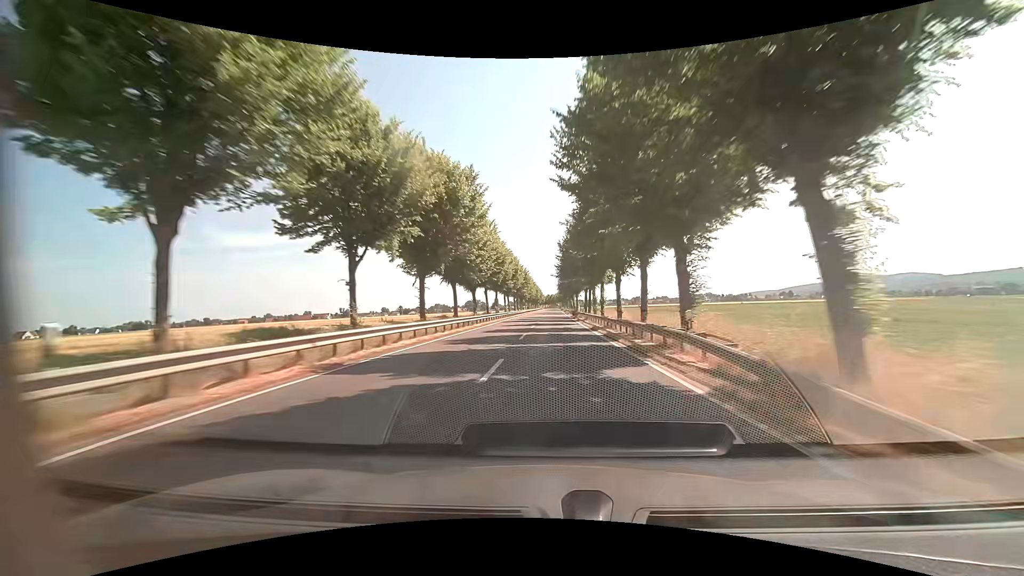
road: primary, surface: asphalt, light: Day
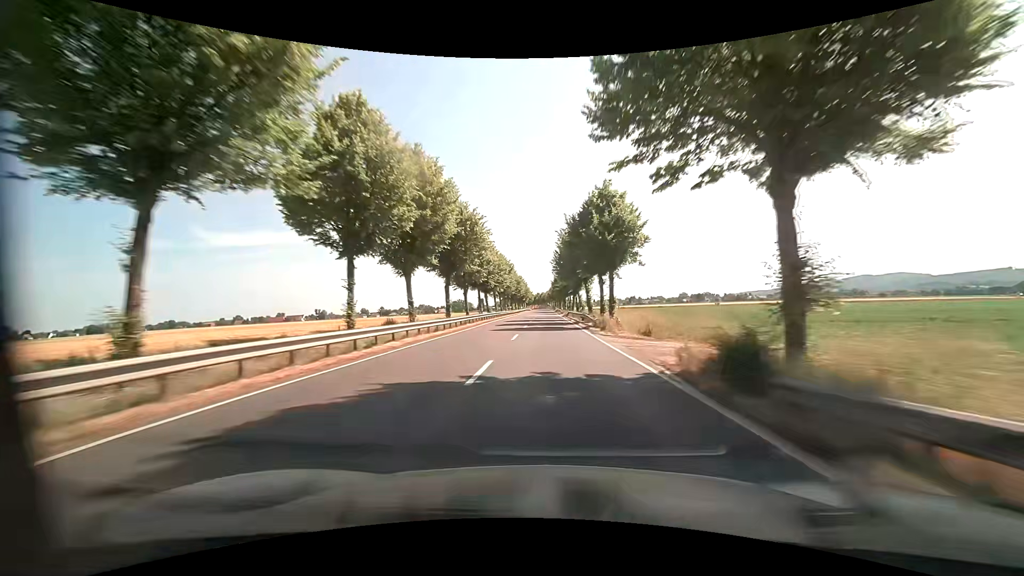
(+0.7, +60.2) m; +1°
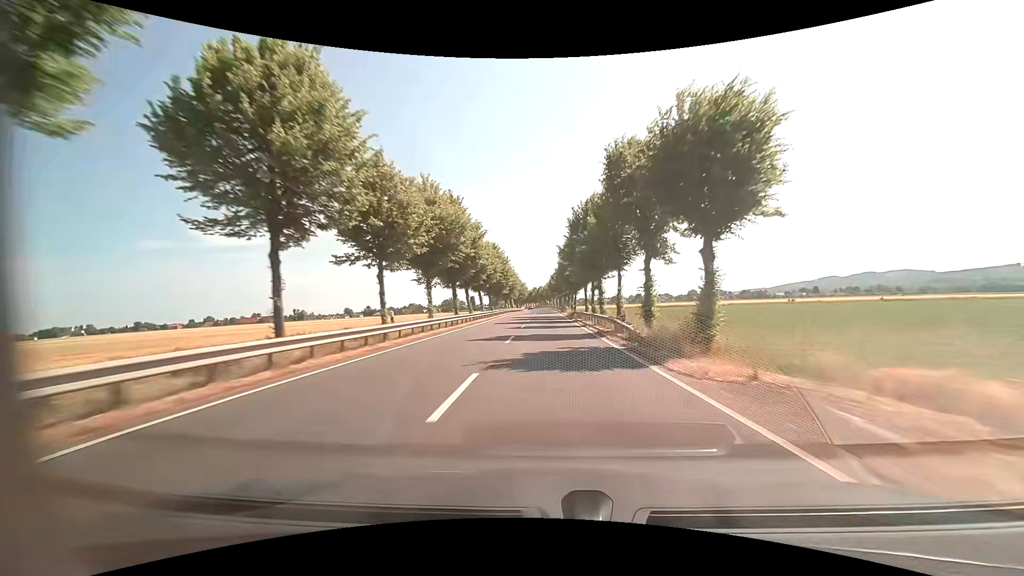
(-0.4, +75.0) m; 0°
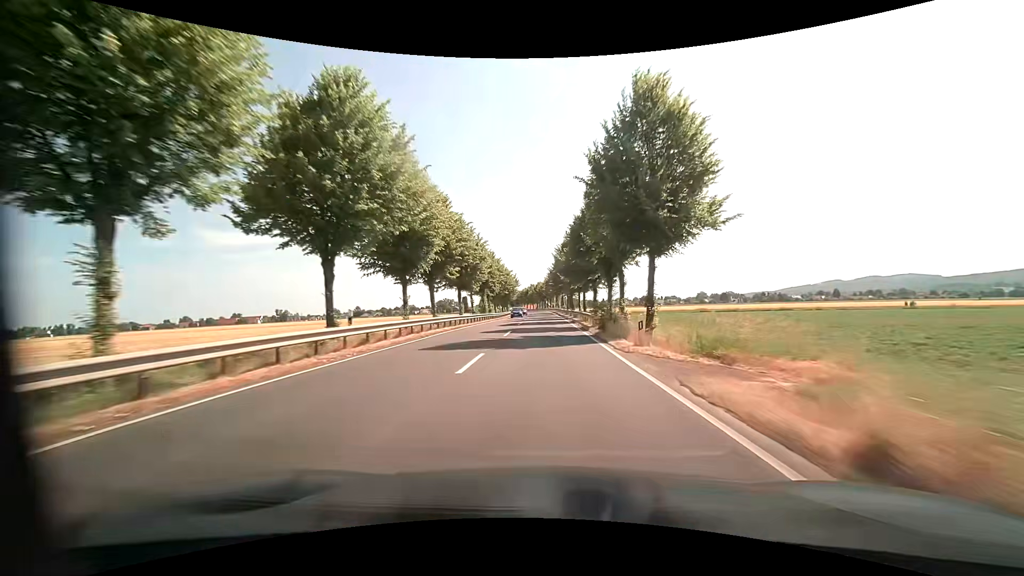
(0.0, +55.1) m; 0°
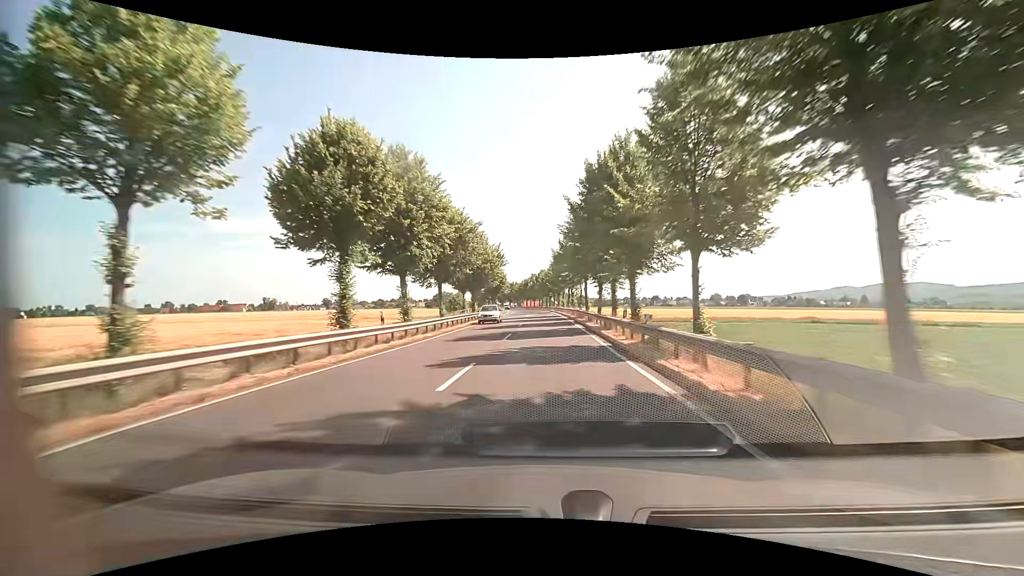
(-0.5, +49.2) m; -1°
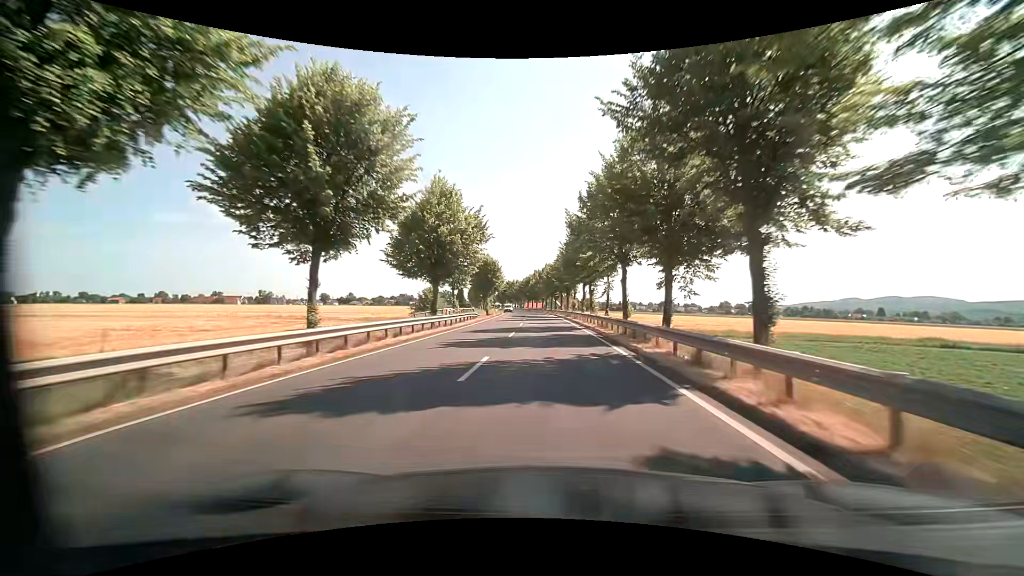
(-0.2, +22.9) m; 0°
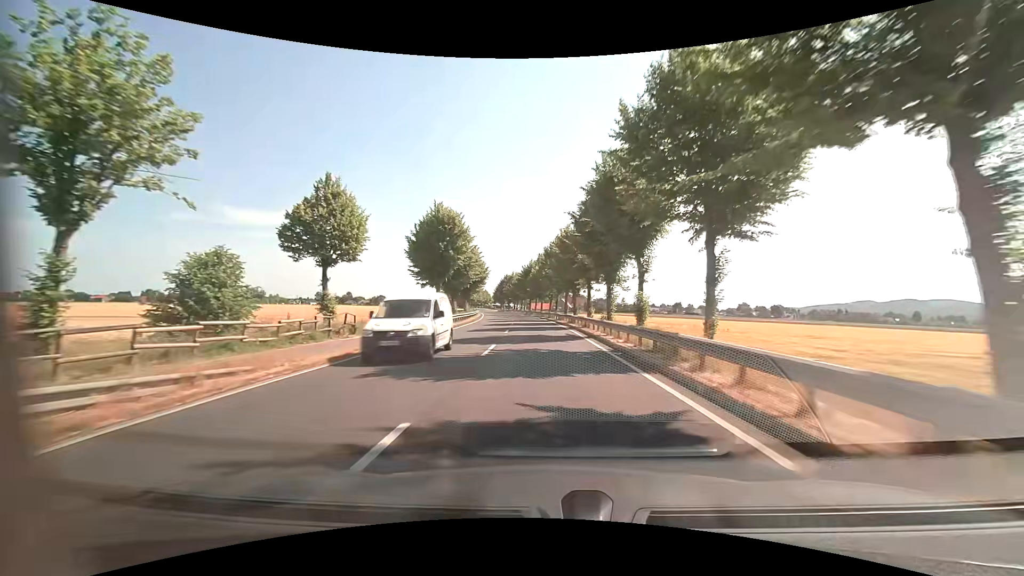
(-0.4, +42.5) m; -1°
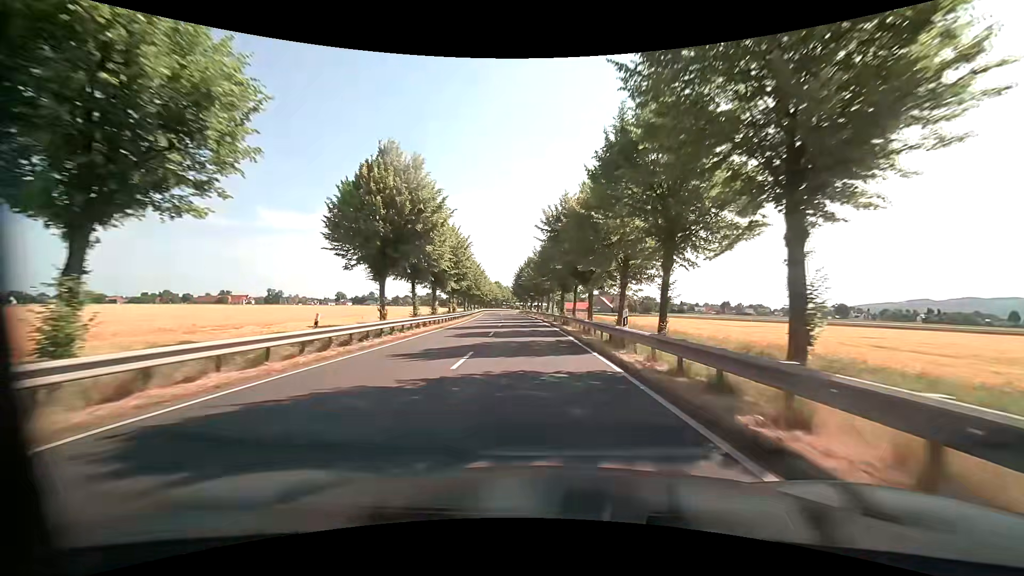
(-1.4, +50.5) m; -3°
(0, +10) (0, +20) (-1, +30) (-2, +40) (-3, +50) (-4, +60) (-5, +70) (-6, +80) (-7, +90) (-8, +100) m
